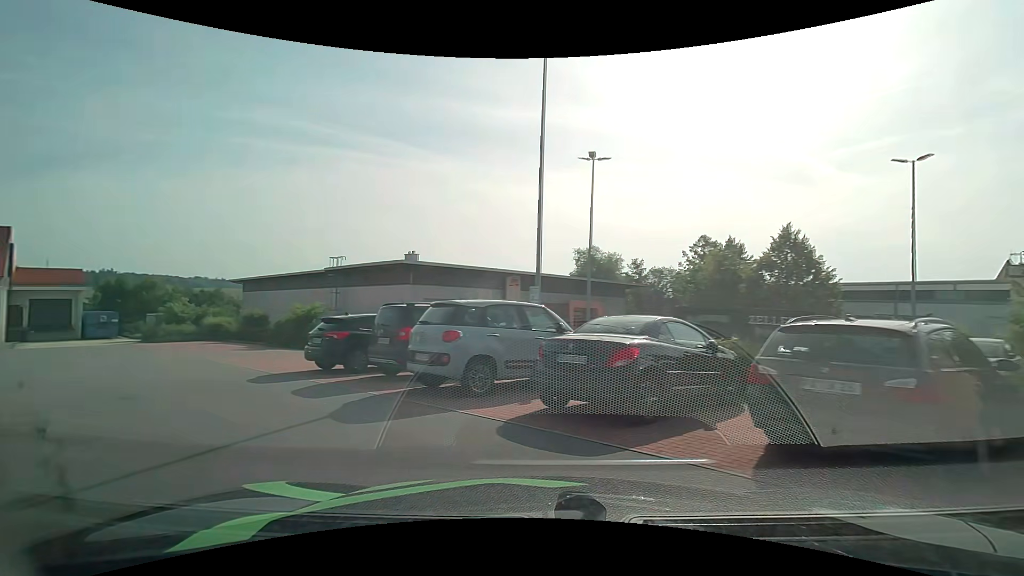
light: Day
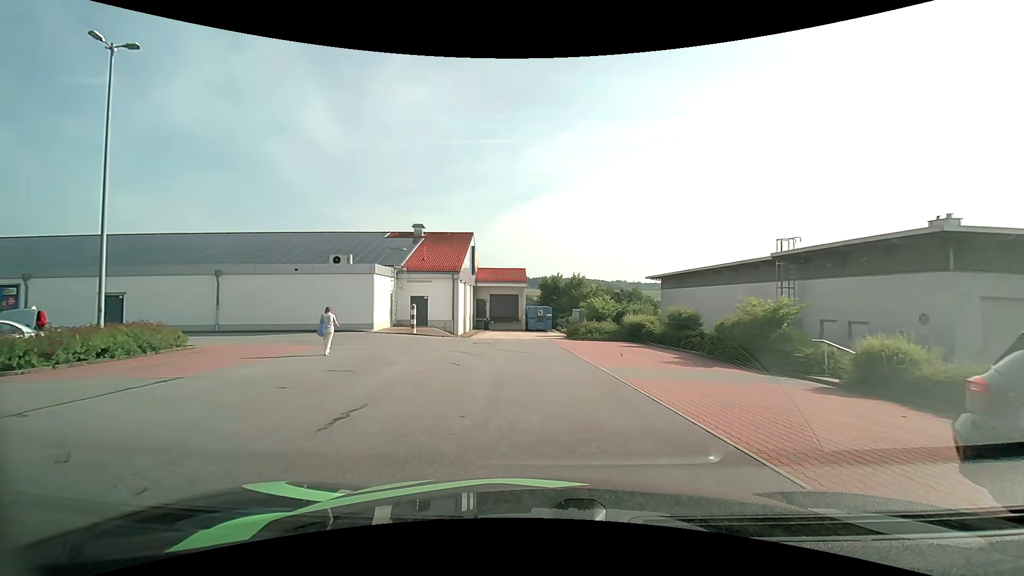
(-4.0, +8.5) m; -44°
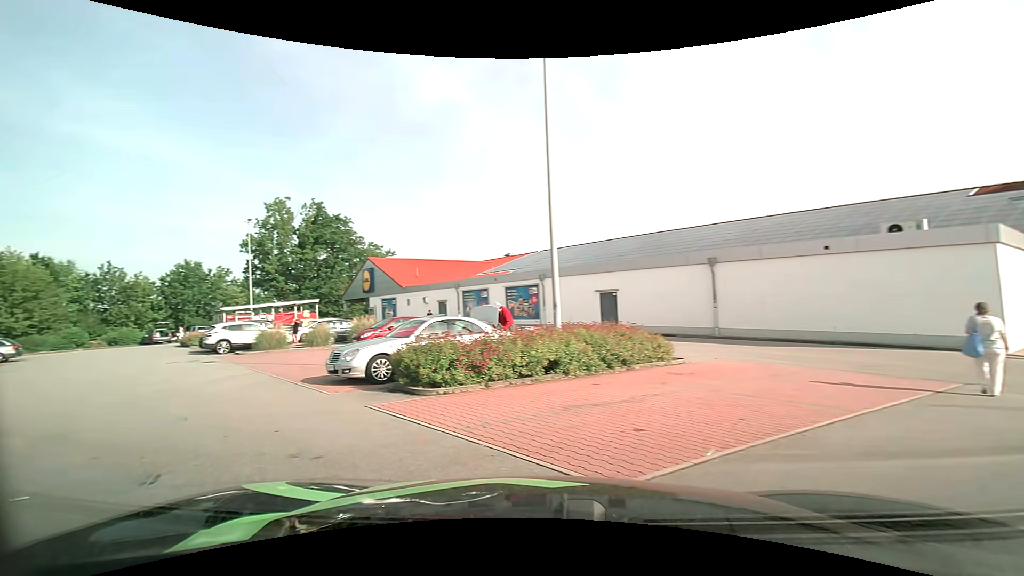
(-3.4, +9.0) m; -53°
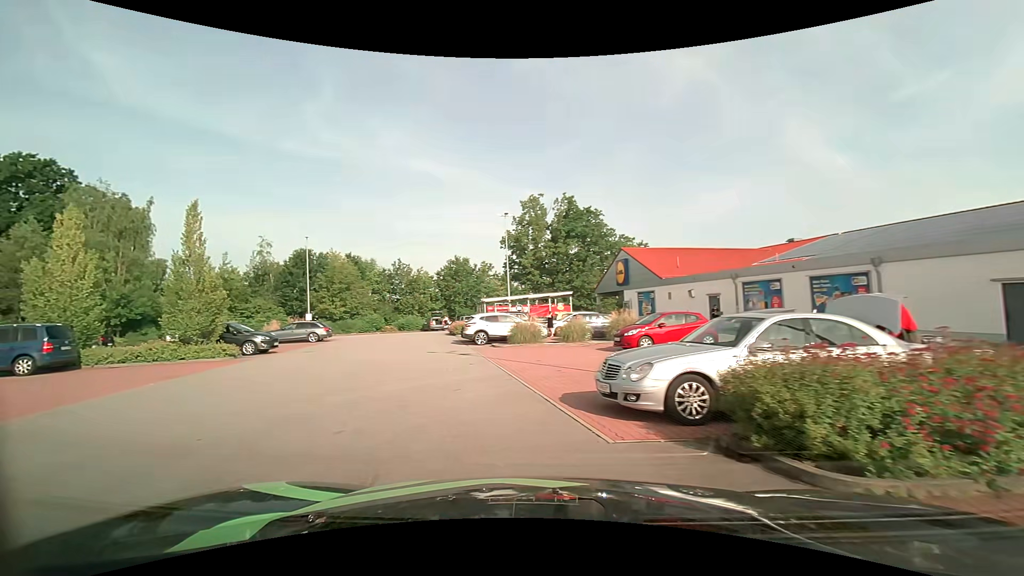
(-1.2, +4.5) m; -28°
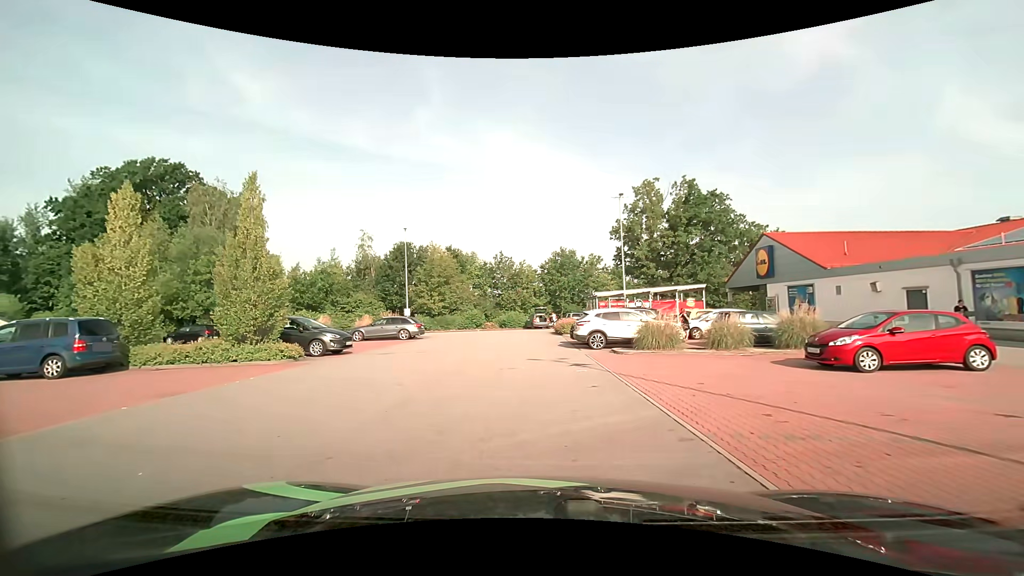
(-0.7, +5.4) m; -12°
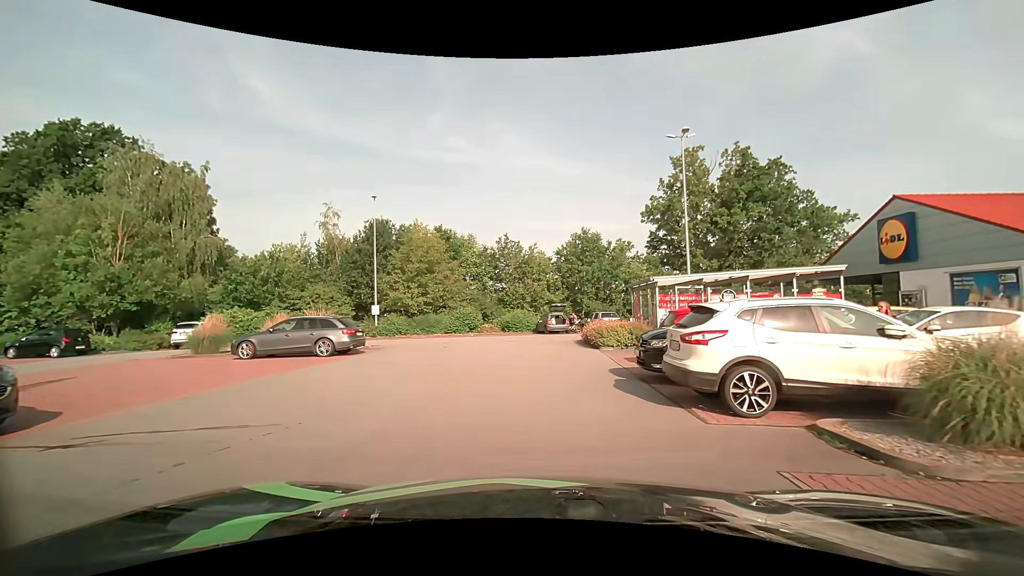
(-0.3, +13.1) m; -1°
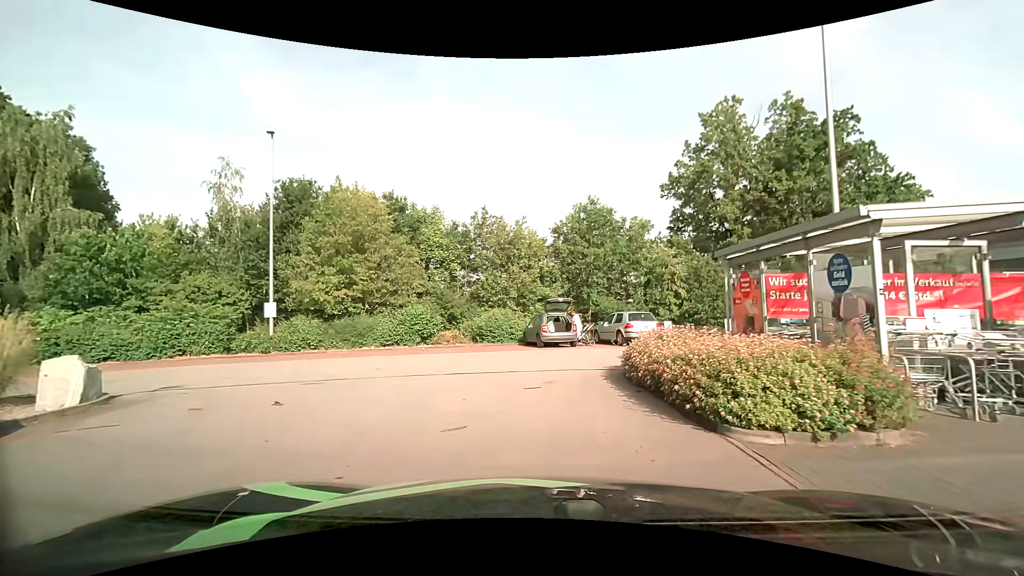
(+0.1, +12.7) m; 0°
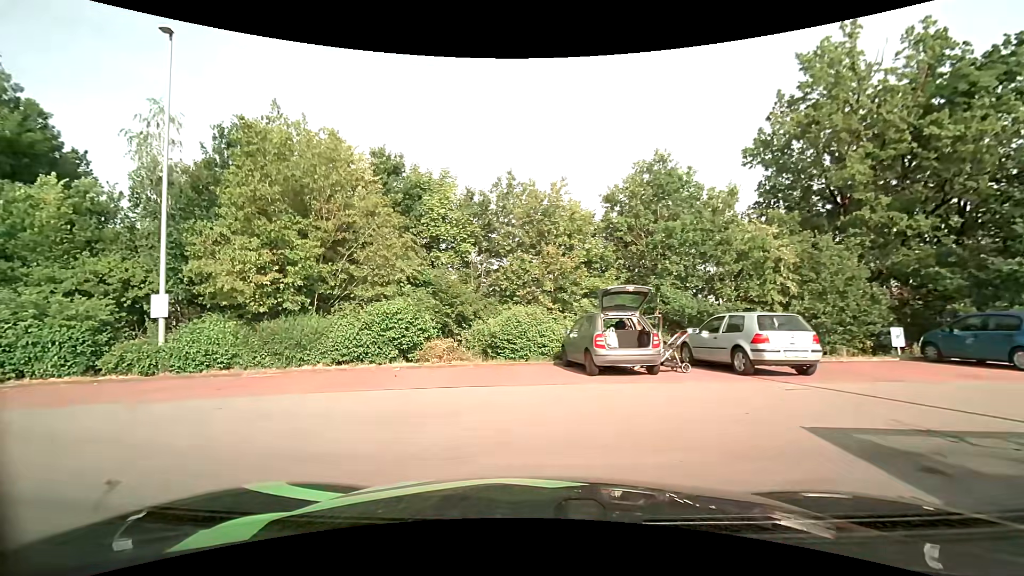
(0.0, +9.1) m; -4°
